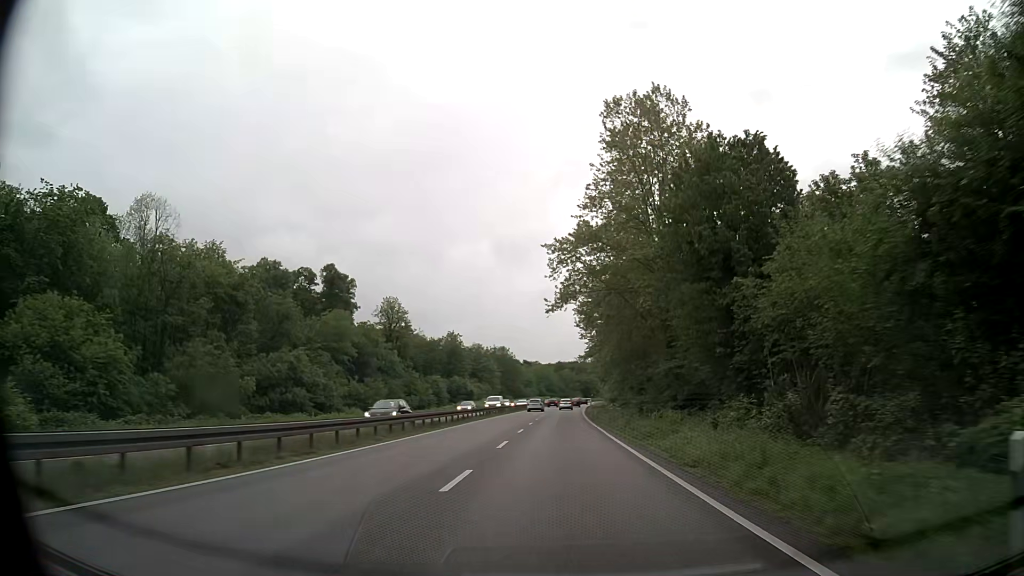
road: trunk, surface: asphalt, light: Day
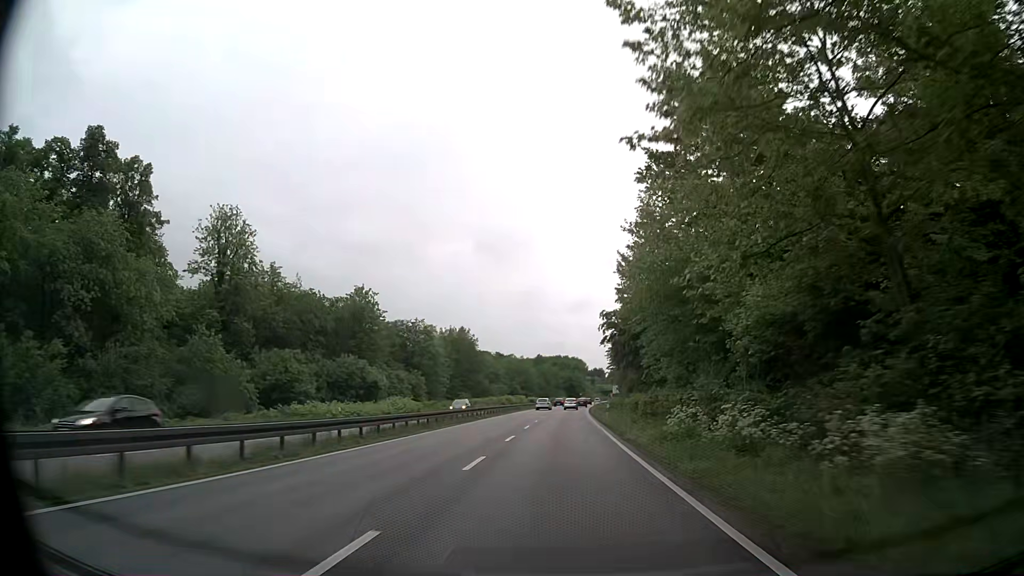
(+0.8, +60.2) m; +2°
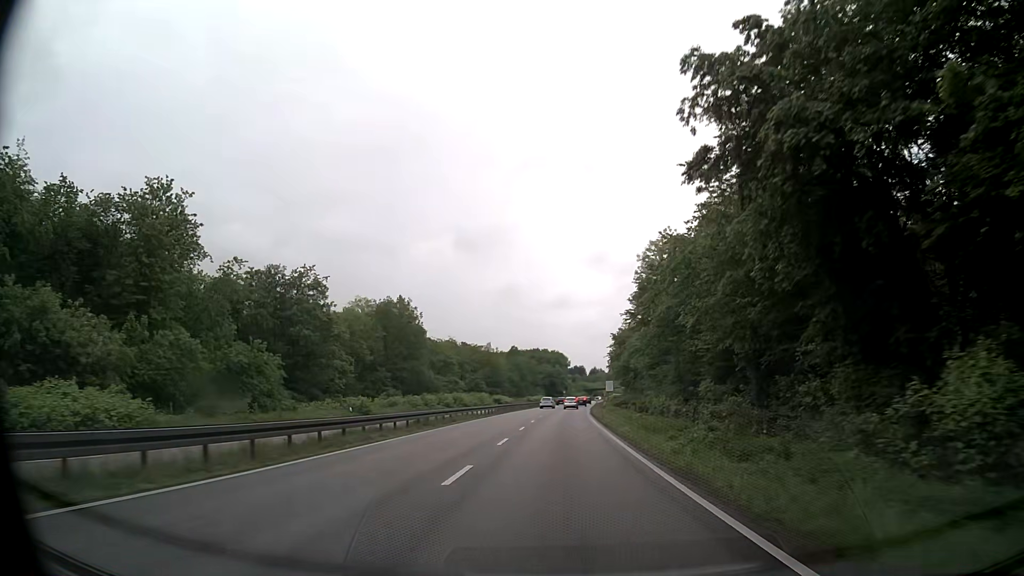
(+0.6, +47.5) m; +2°
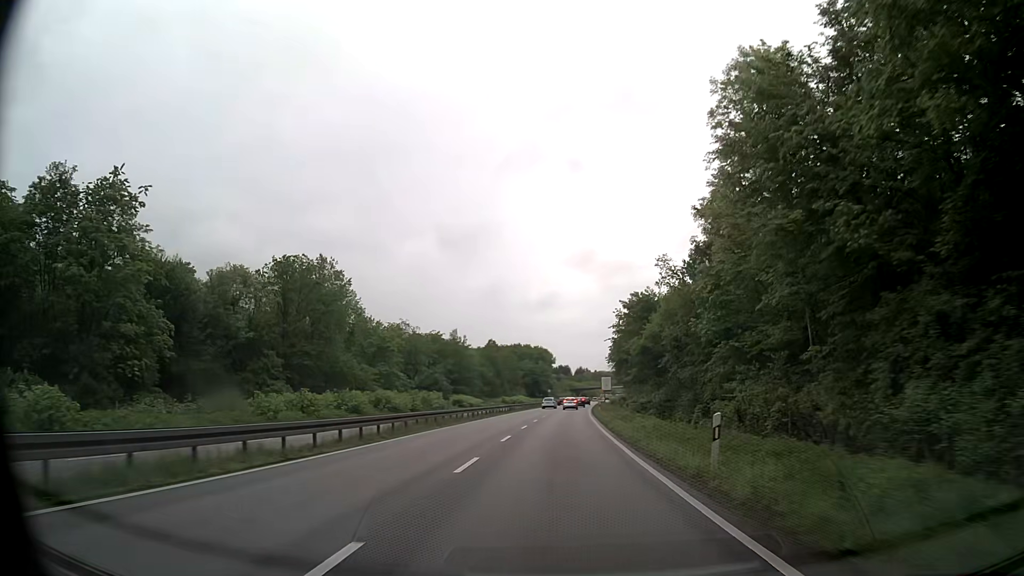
(+0.2, +34.2) m; +1°
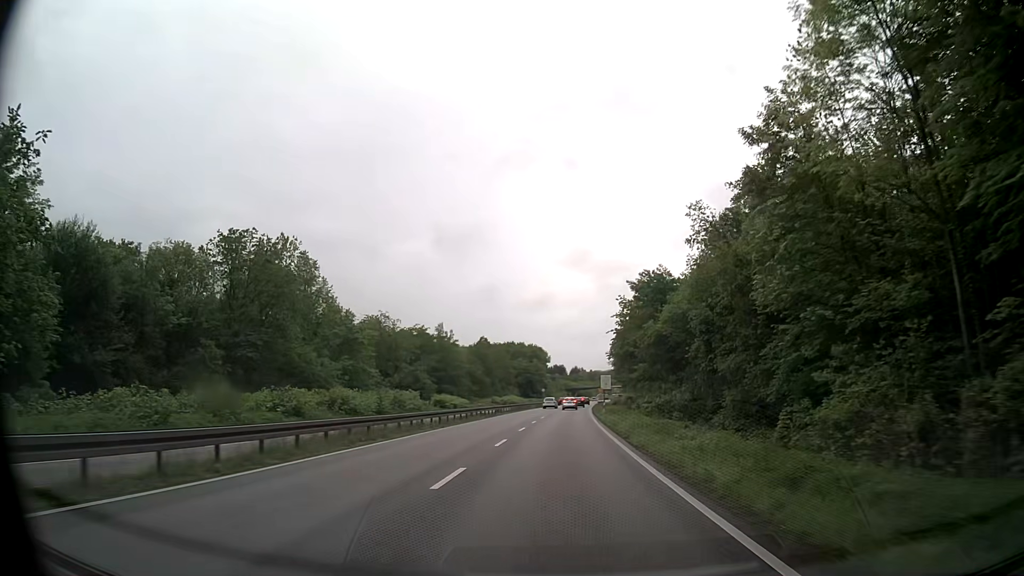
(0.0, +11.2) m; 0°
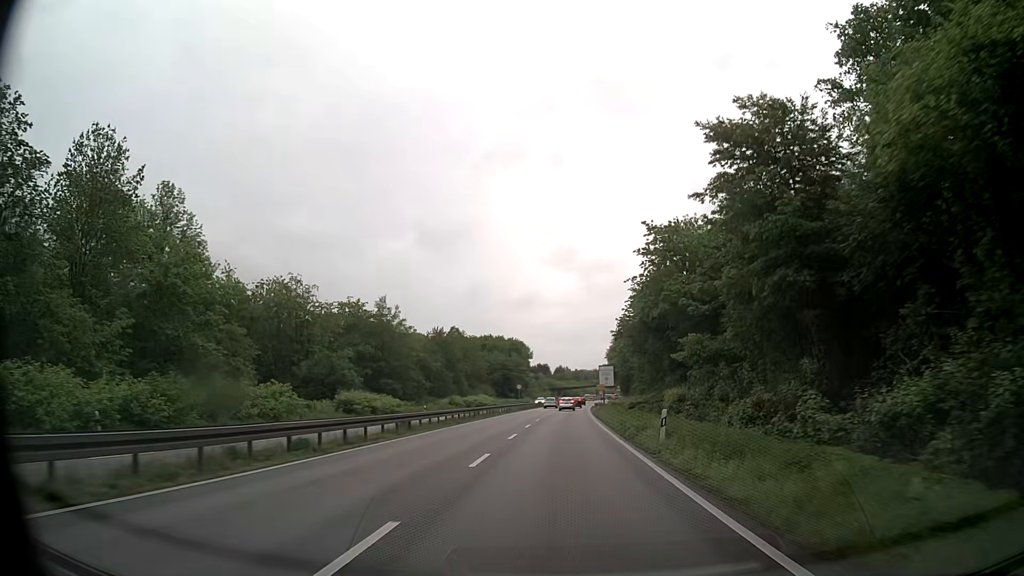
(+0.4, +32.7) m; +1°
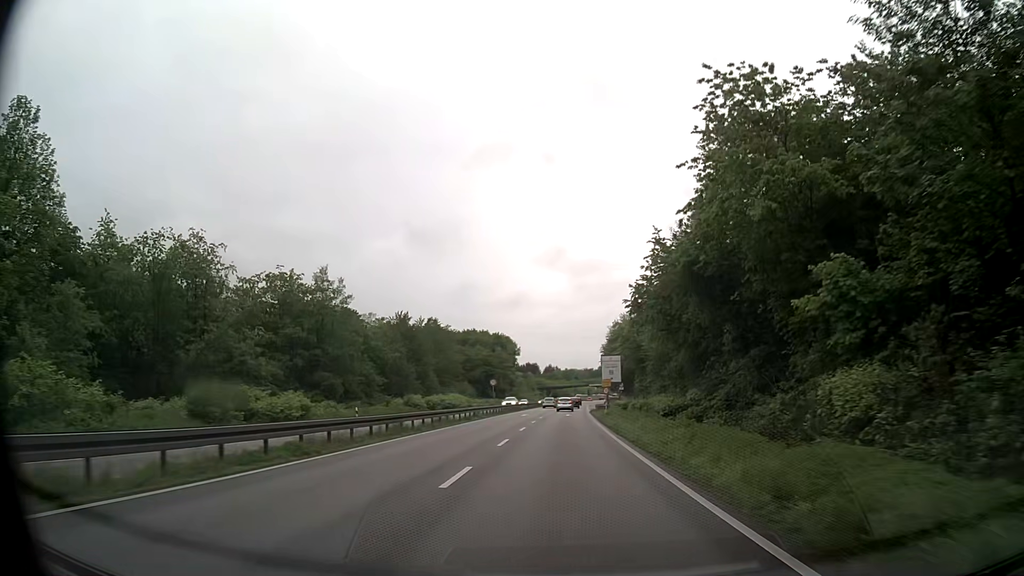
(+0.2, +21.2) m; +1°
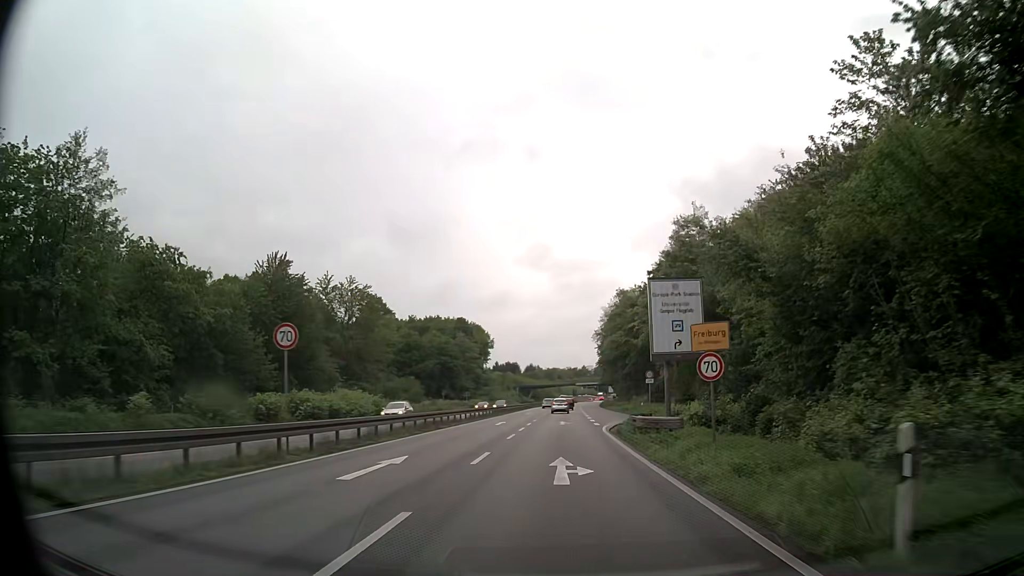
(+0.7, +41.2) m; +2°
(0, +10) (0, +20) (0, +30) (0, +40) (+1, +50) (+1, +60) (+1, +70) (+1, +80) (+2, +90) (+2, +100) m
